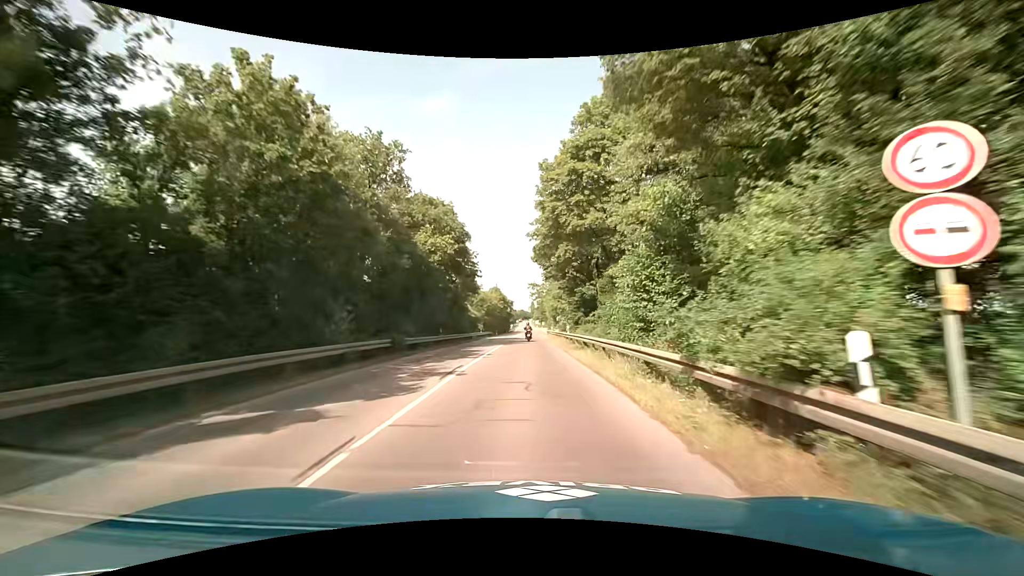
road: tertiary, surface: asphalt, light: Day
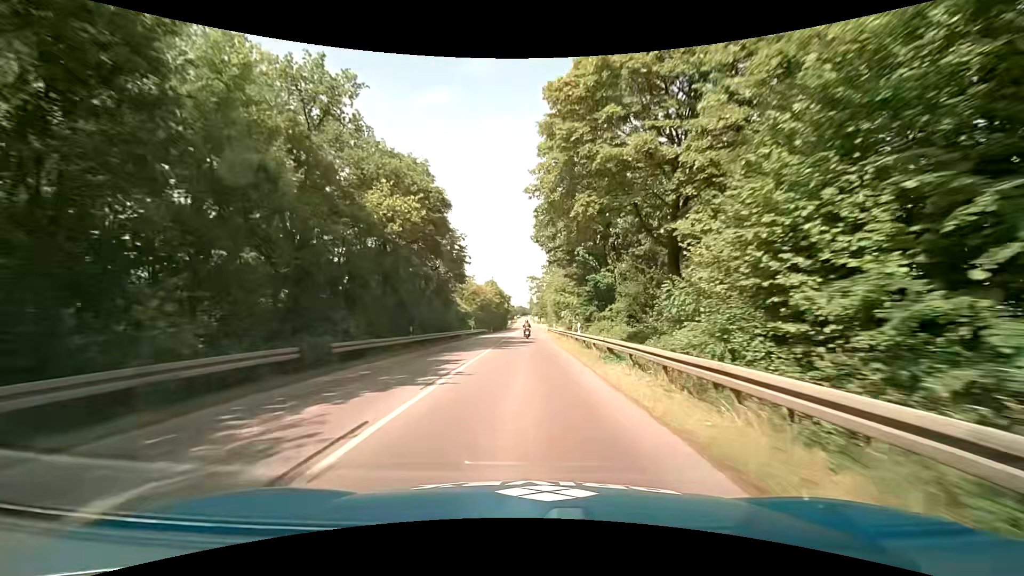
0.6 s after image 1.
(0.0, +9.1) m; 0°
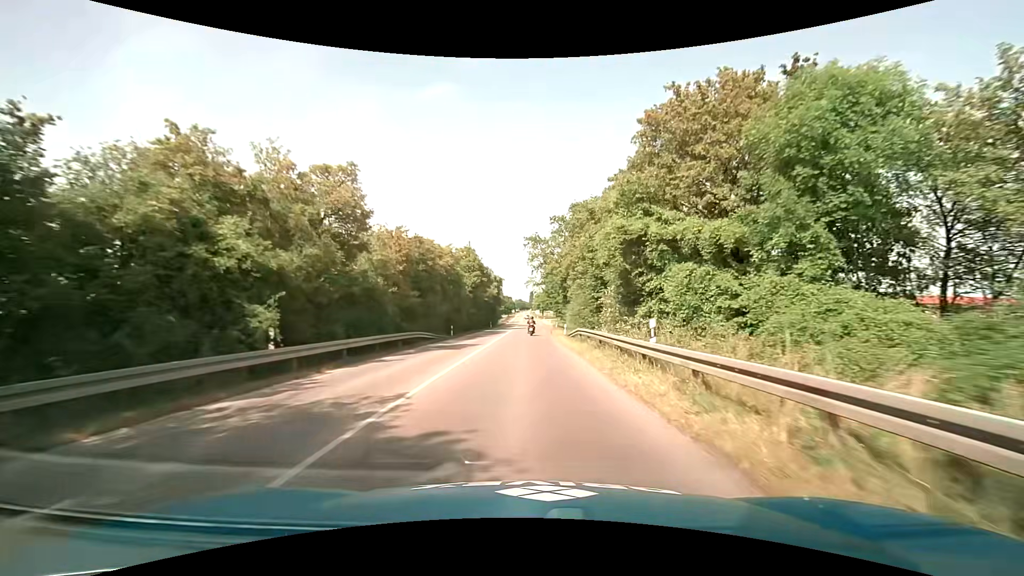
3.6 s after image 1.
(+0.4, +46.1) m; 0°
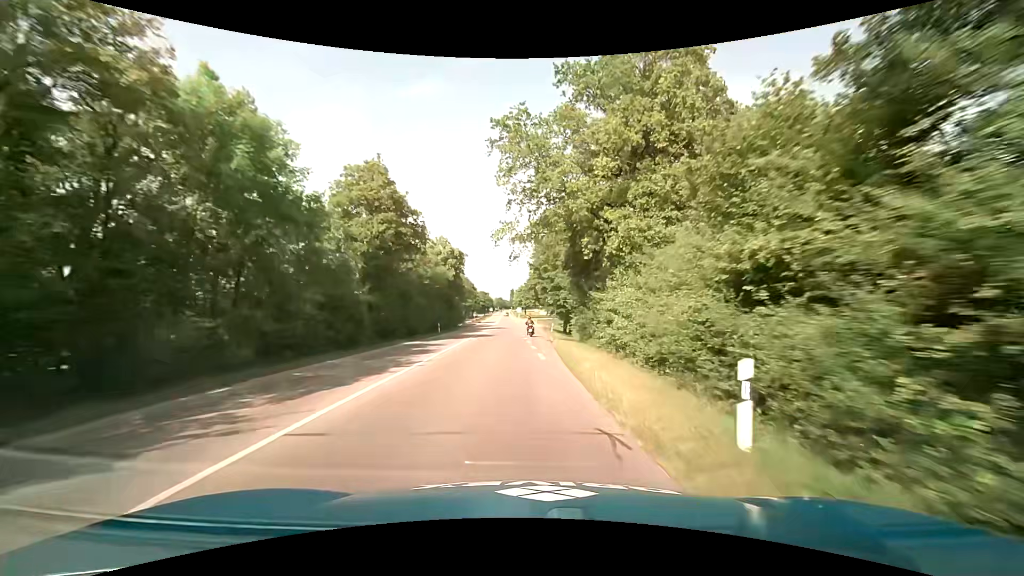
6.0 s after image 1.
(+0.6, +37.5) m; +2°
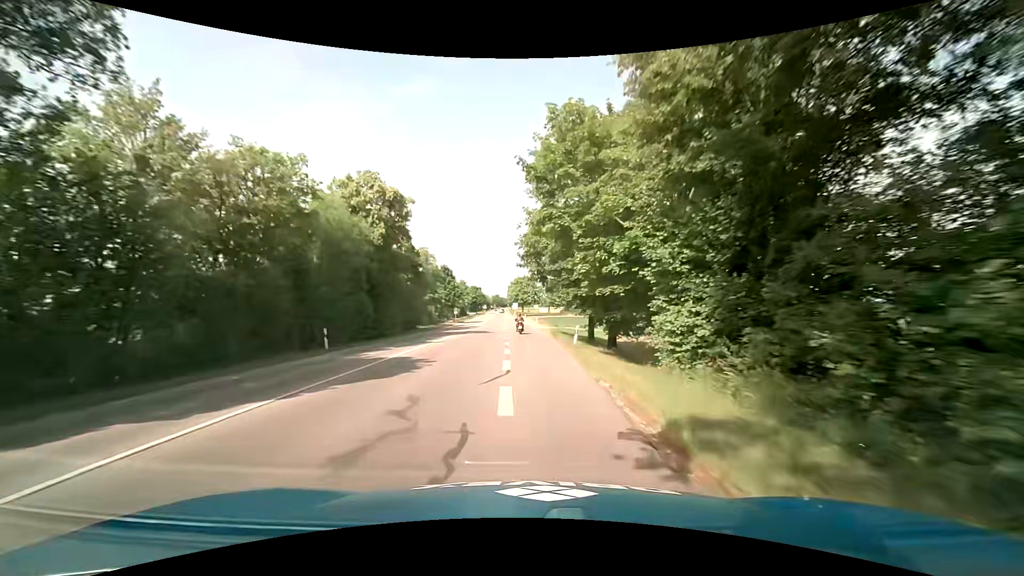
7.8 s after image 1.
(+0.3, +28.5) m; +1°
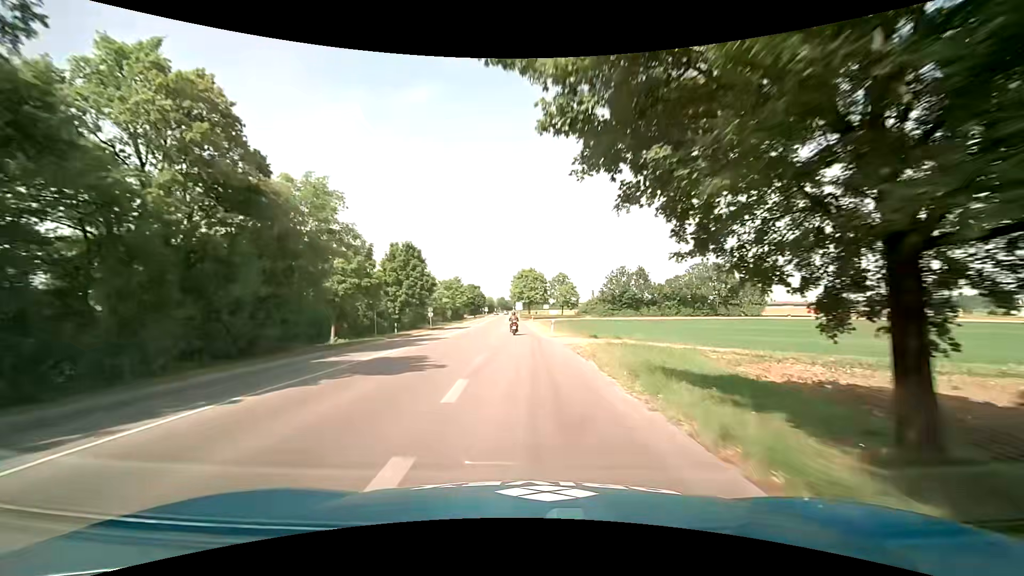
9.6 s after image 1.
(-0.1, +28.9) m; -1°
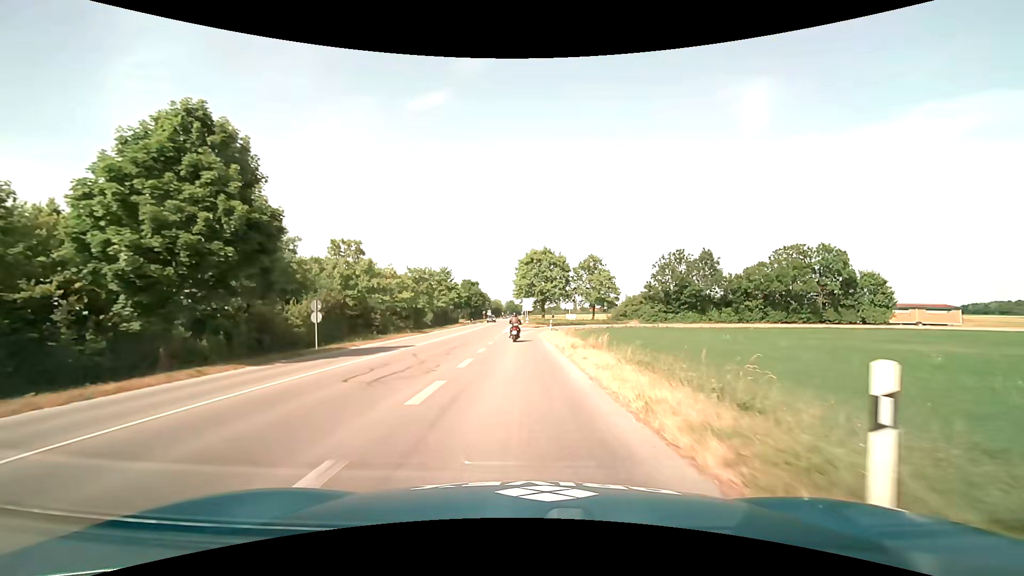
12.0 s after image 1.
(-0.2, +35.8) m; -1°
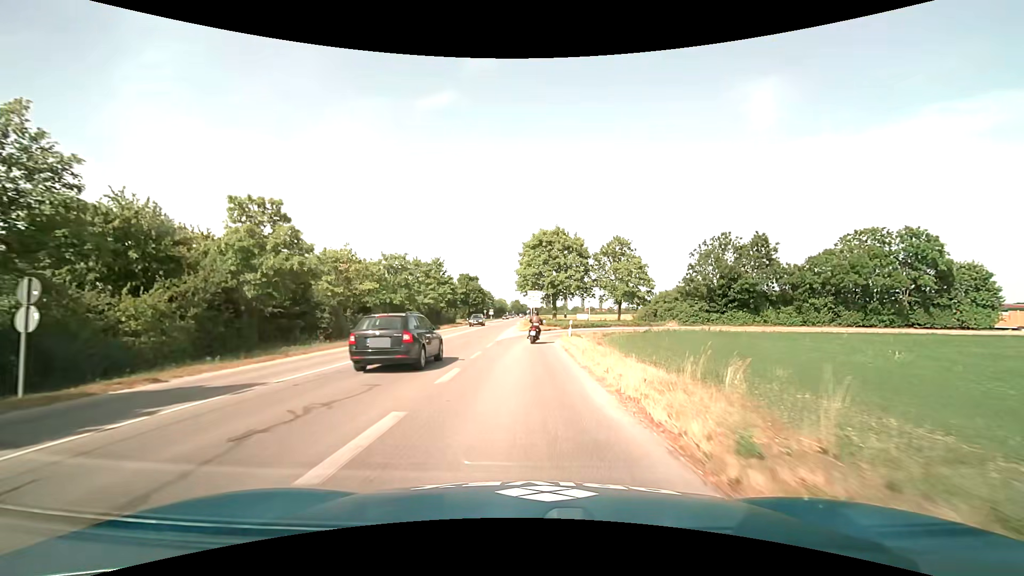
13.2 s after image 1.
(-0.1, +15.6) m; -1°
(0, +10) (0, +20) (0, +30) (+2, +40) (+8, +48) (+16, +53) (+26, +57) (+36, +58) (+46, +59) (+56, +59) m
